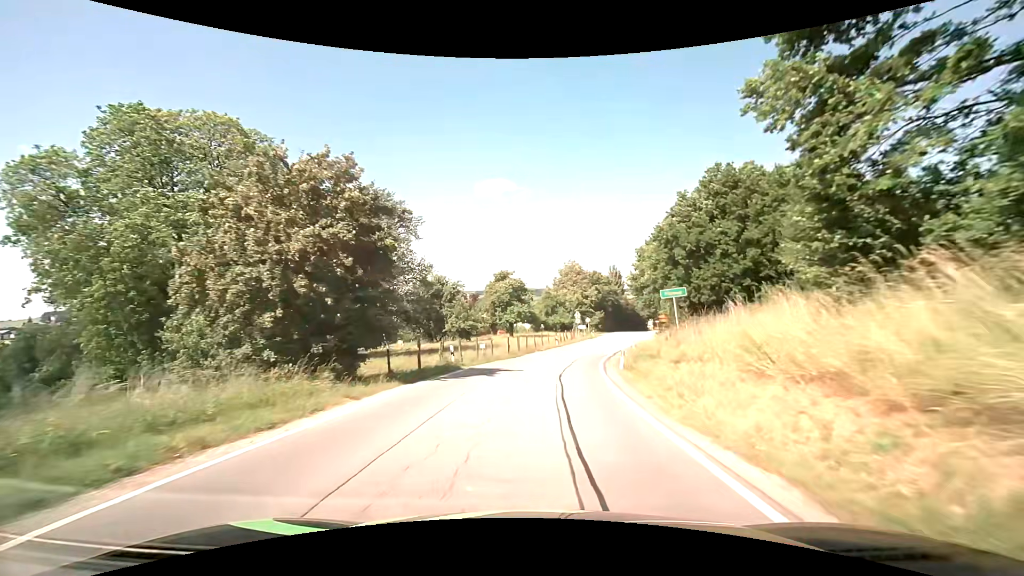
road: secondary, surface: asphalt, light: Day
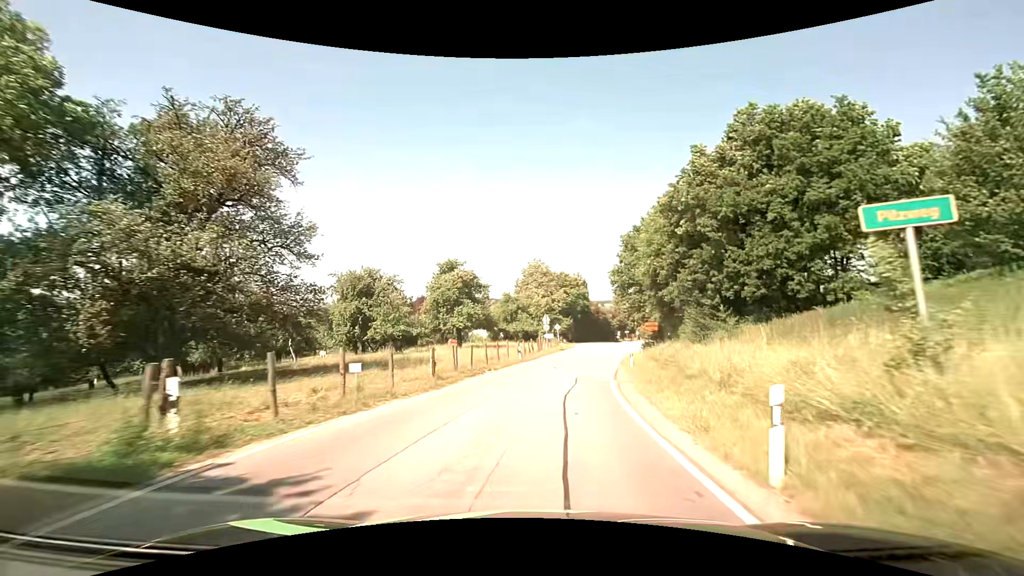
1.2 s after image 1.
(+0.4, +15.3) m; +4°
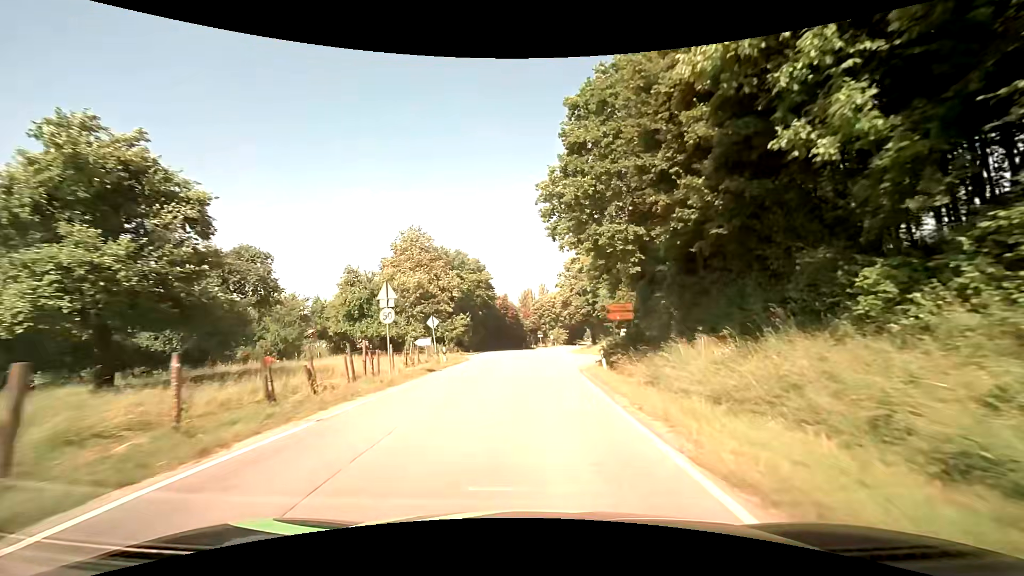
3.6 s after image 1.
(+3.0, +31.2) m; +11°
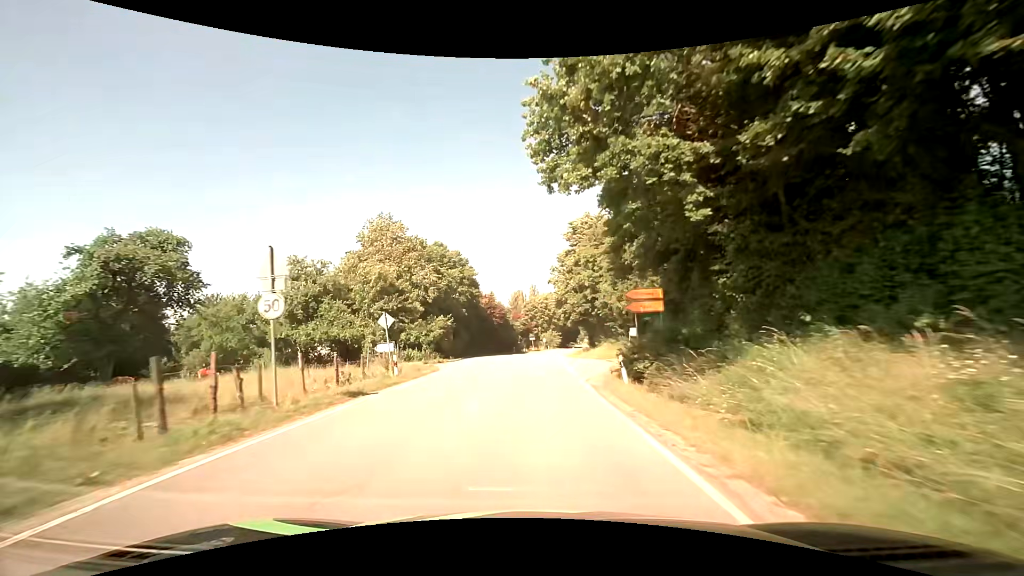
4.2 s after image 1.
(+0.1, +8.3) m; +1°
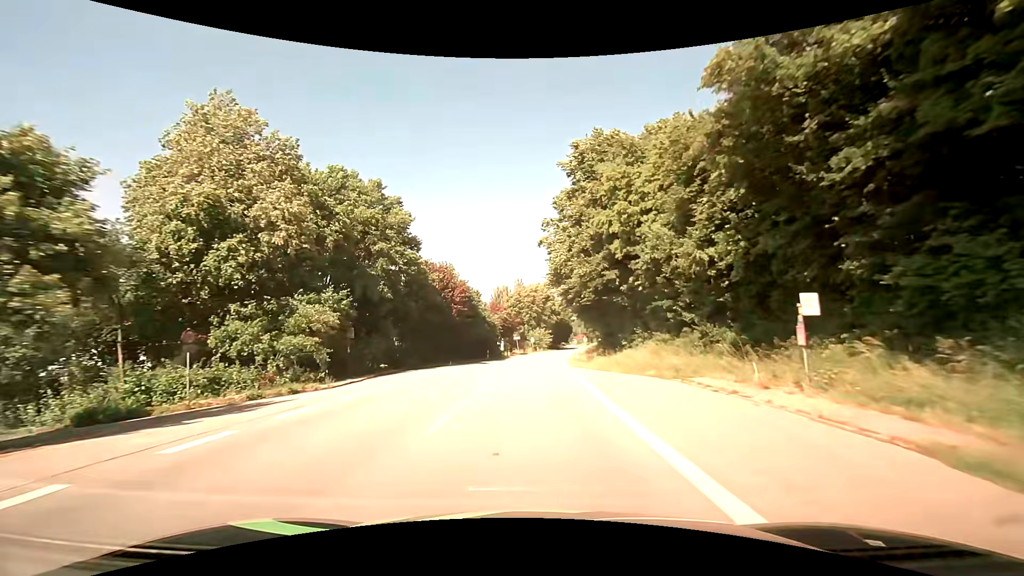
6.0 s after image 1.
(+0.4, +26.1) m; +2°
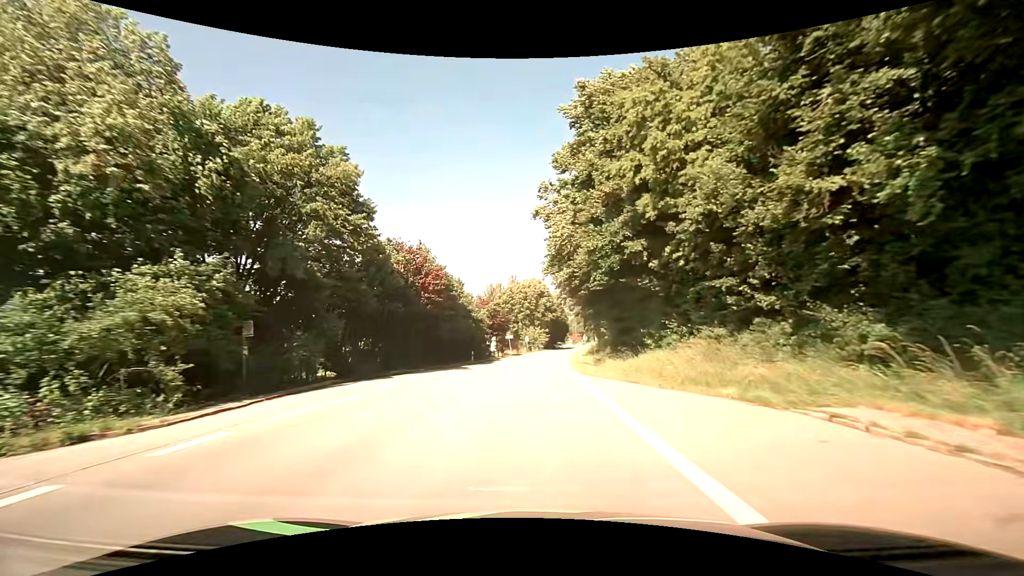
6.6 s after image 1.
(0.0, +9.2) m; 0°
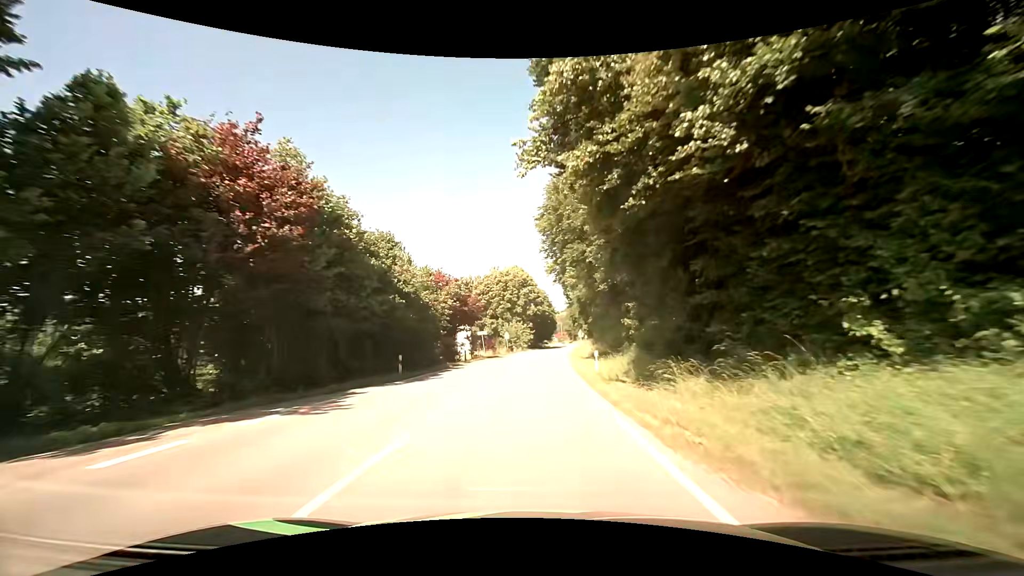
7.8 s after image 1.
(+0.3, +19.1) m; +2°
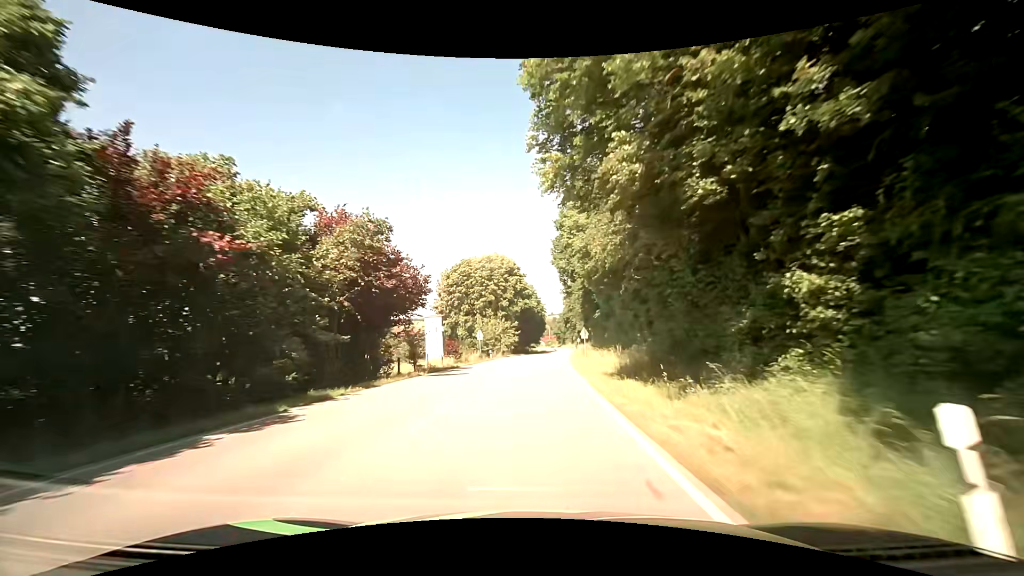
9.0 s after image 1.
(+0.2, +20.1) m; +2°
